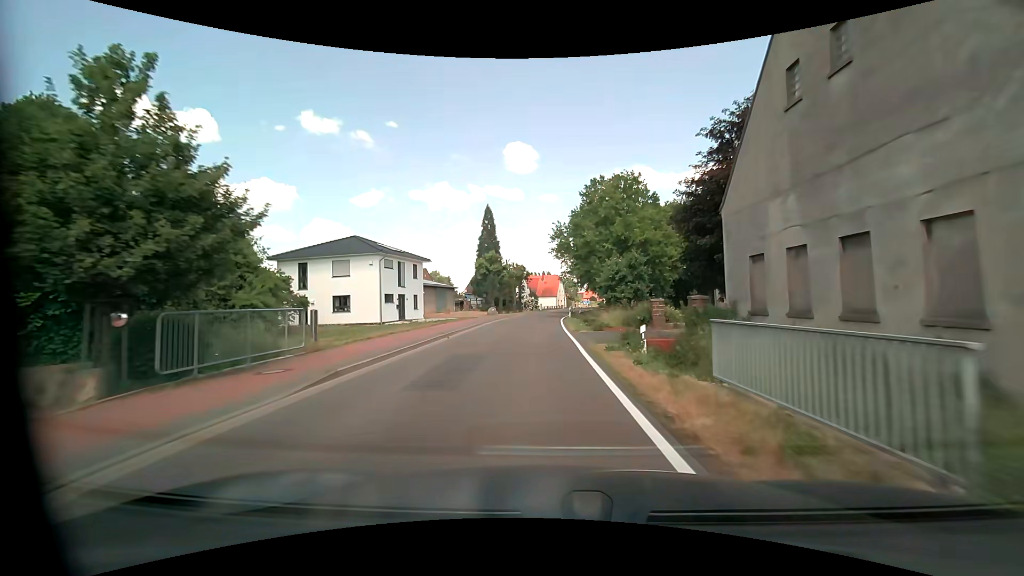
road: tertiary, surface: asphalt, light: Day
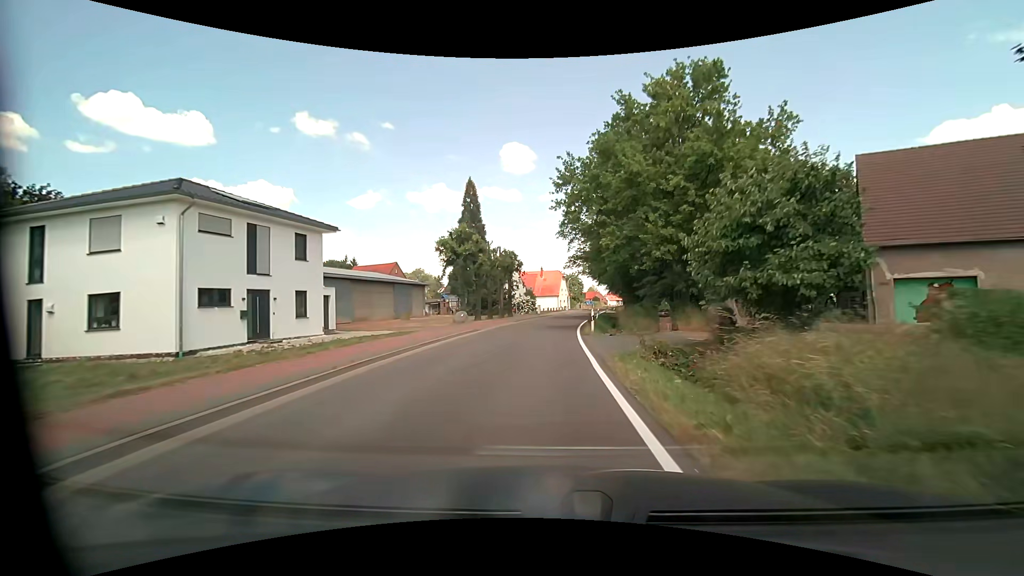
(0.0, +22.7) m; 0°
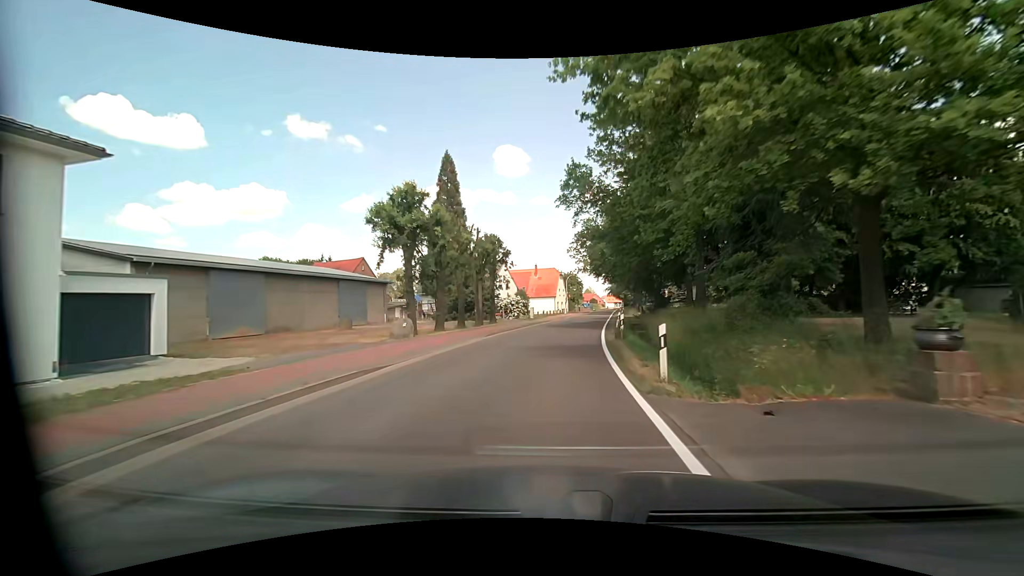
(0.0, +15.0) m; 0°
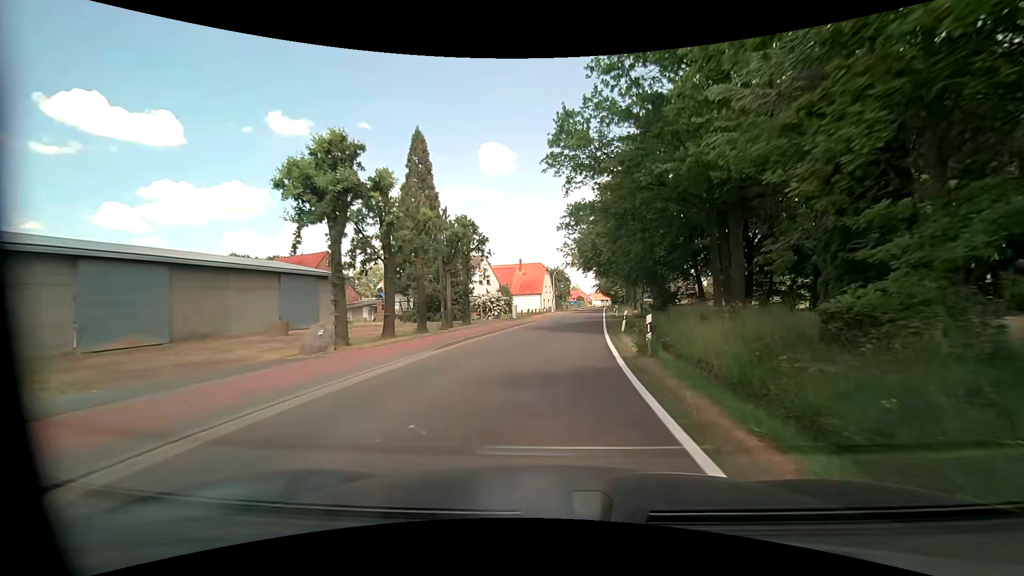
(+0.1, +7.5) m; +2°
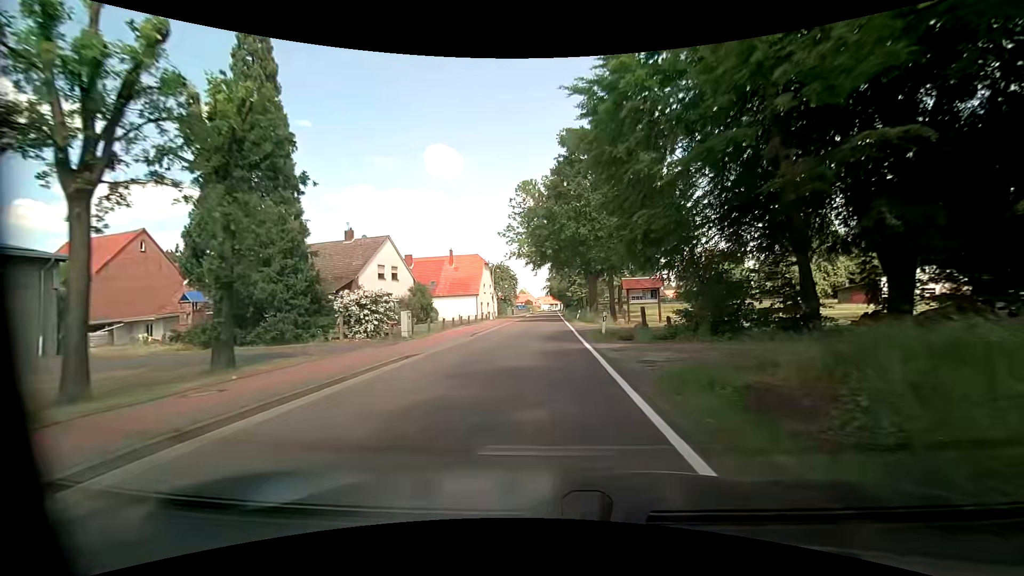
(+1.3, +22.7) m; +6°
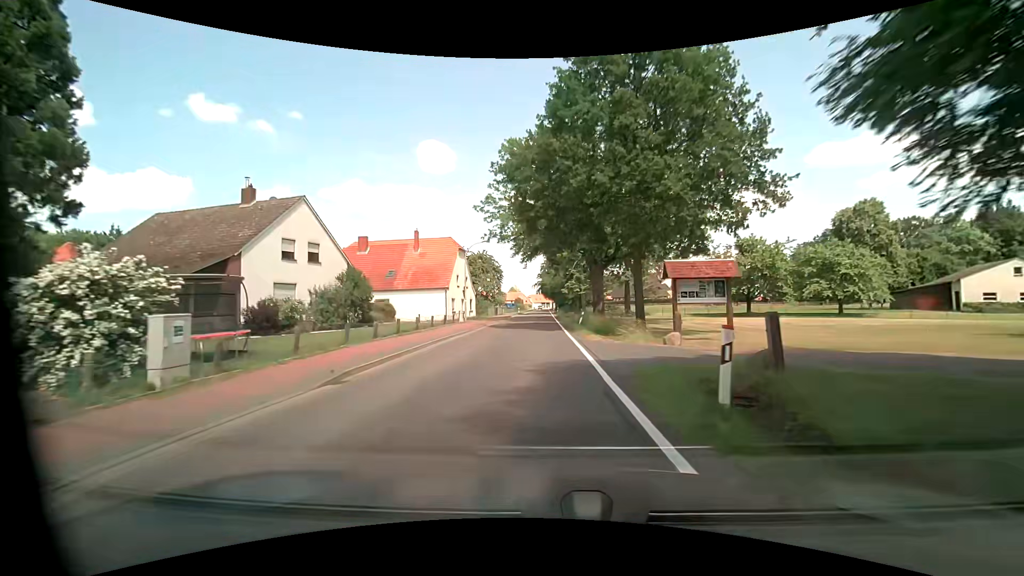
(0.0, +15.3) m; 0°
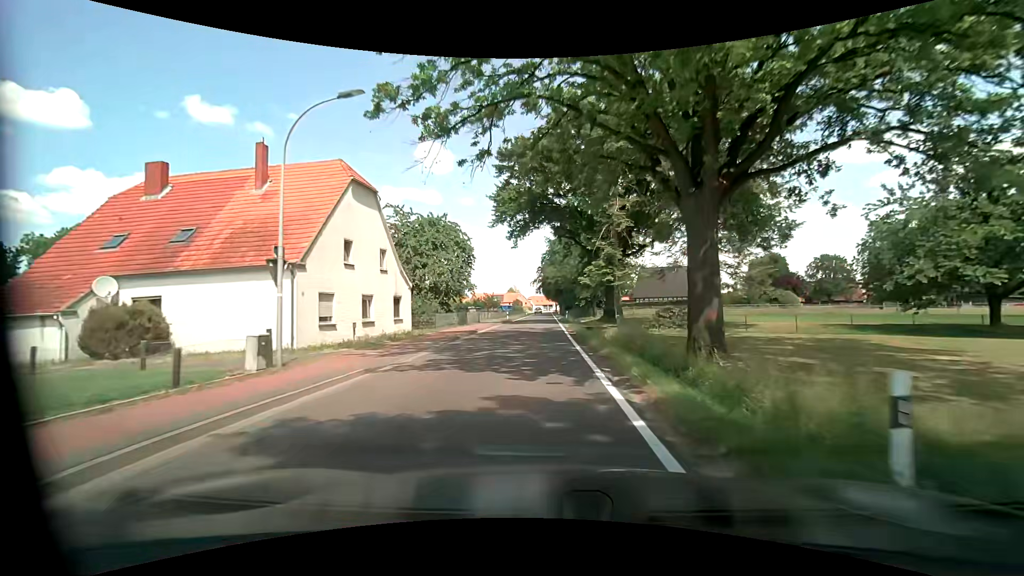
(+0.3, +31.1) m; 0°
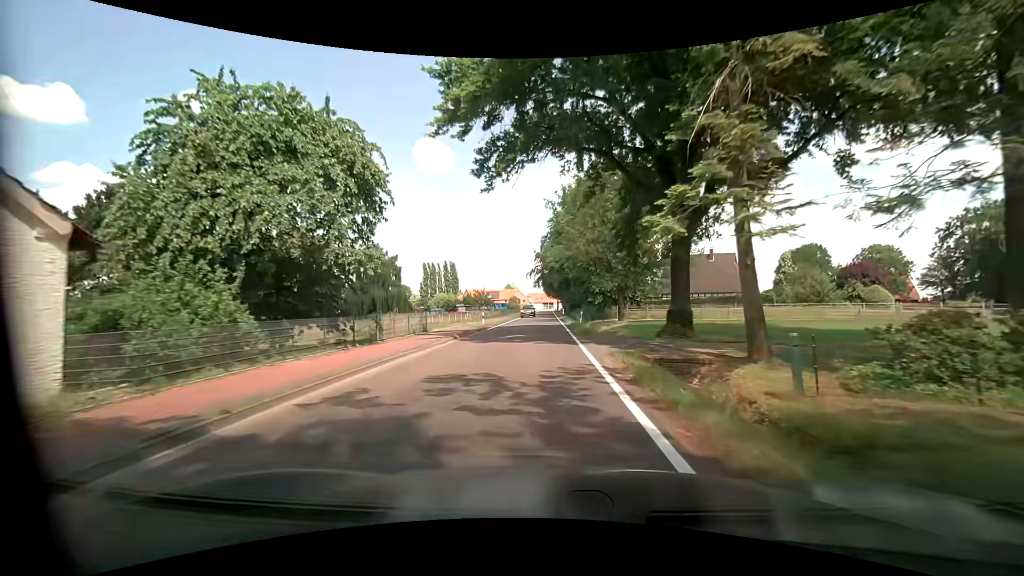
(0.0, +23.6) m; 0°
(0, +10) (0, +20) (0, +30) (0, +40) (0, +50) (0, +60) (0, +70) (0, +80) (0, +90) (+1, +100) m
